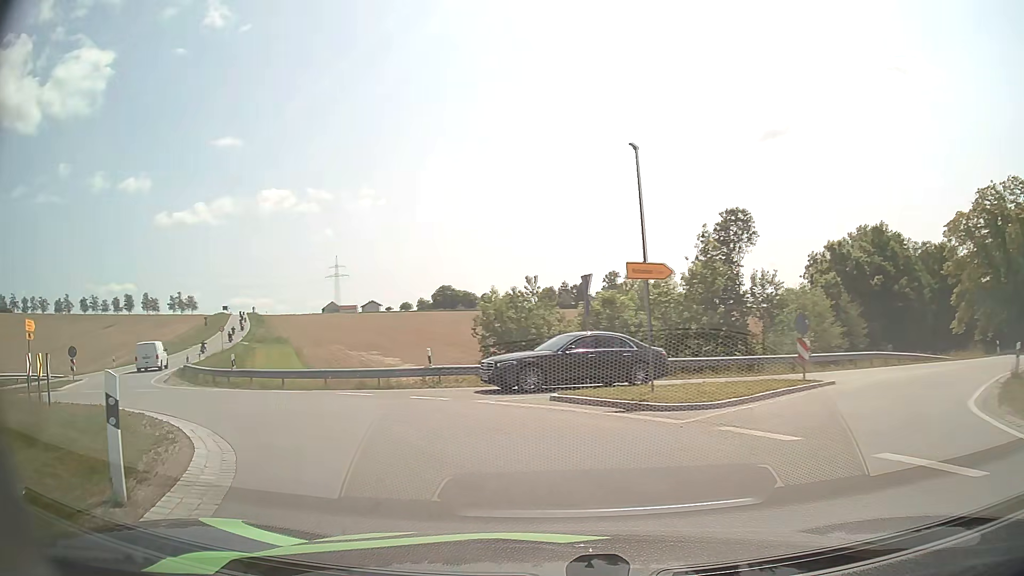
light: Day
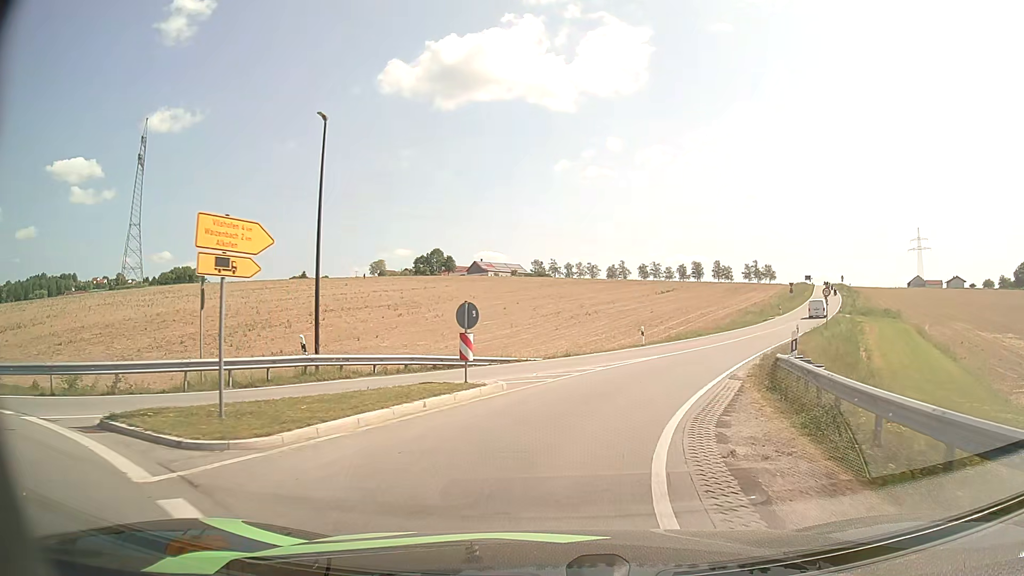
(-11.3, +20.0) m; -50°
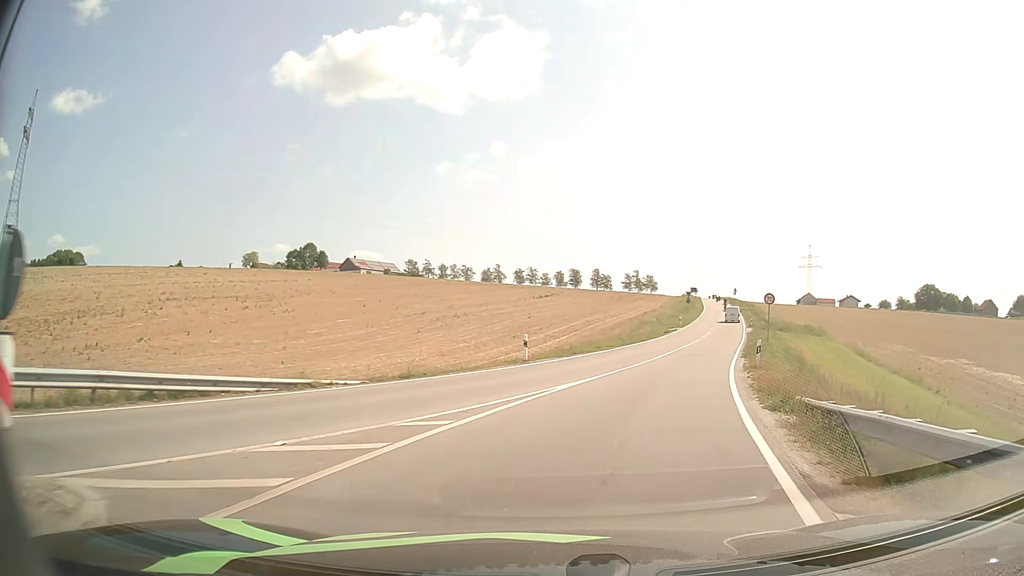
(+0.8, +11.4) m; +10°
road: tertiary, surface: asphalt
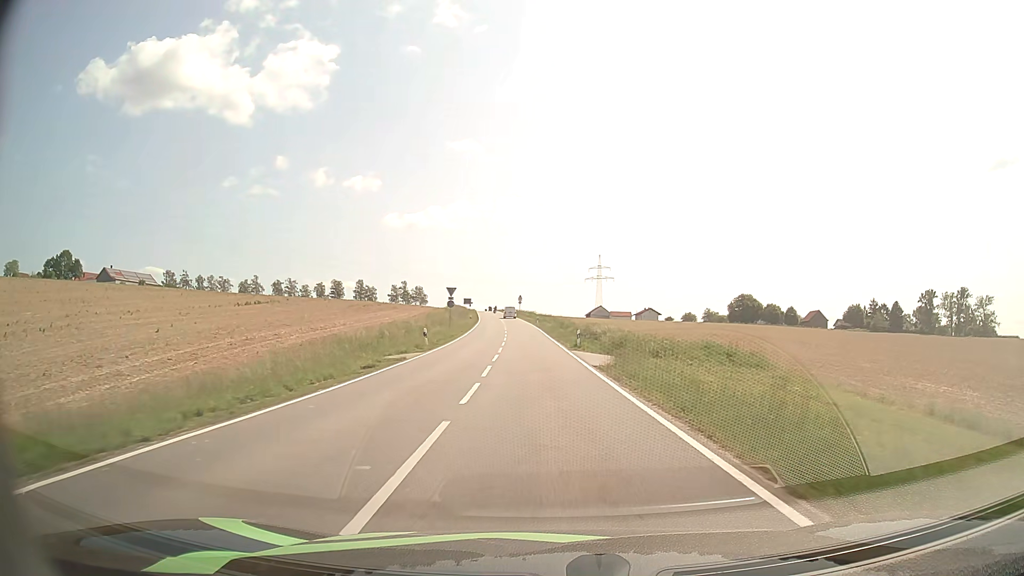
(+9.2, +38.3) m; +20°
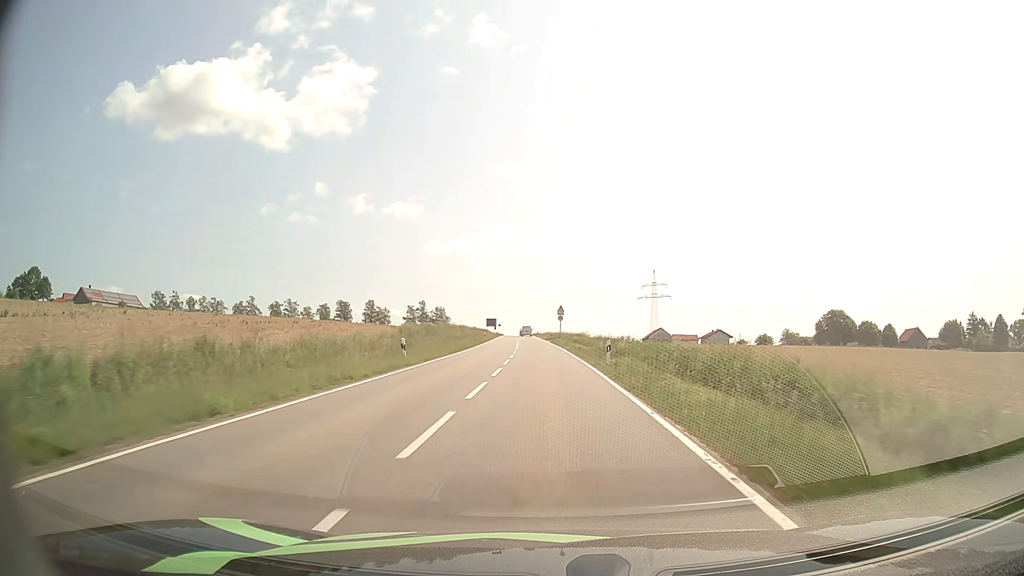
(-1.7, +55.0) m; -4°
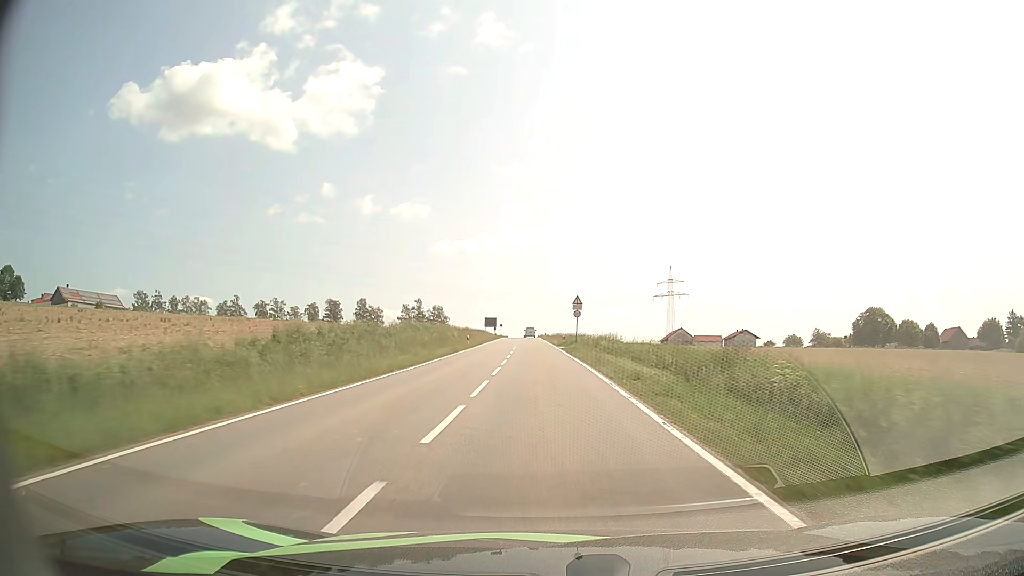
(-0.2, +24.2) m; -1°
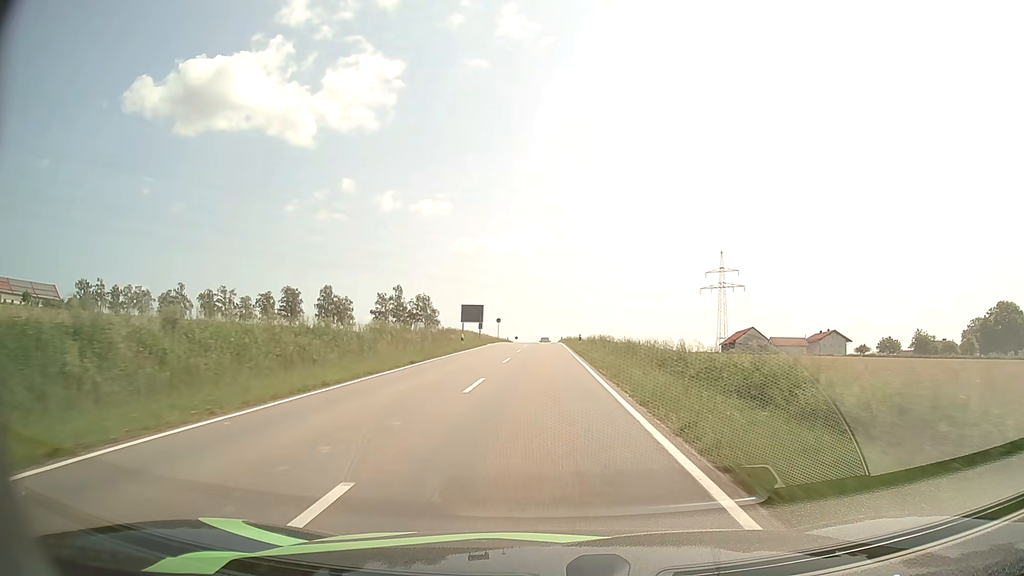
(-1.2, +61.8) m; -2°
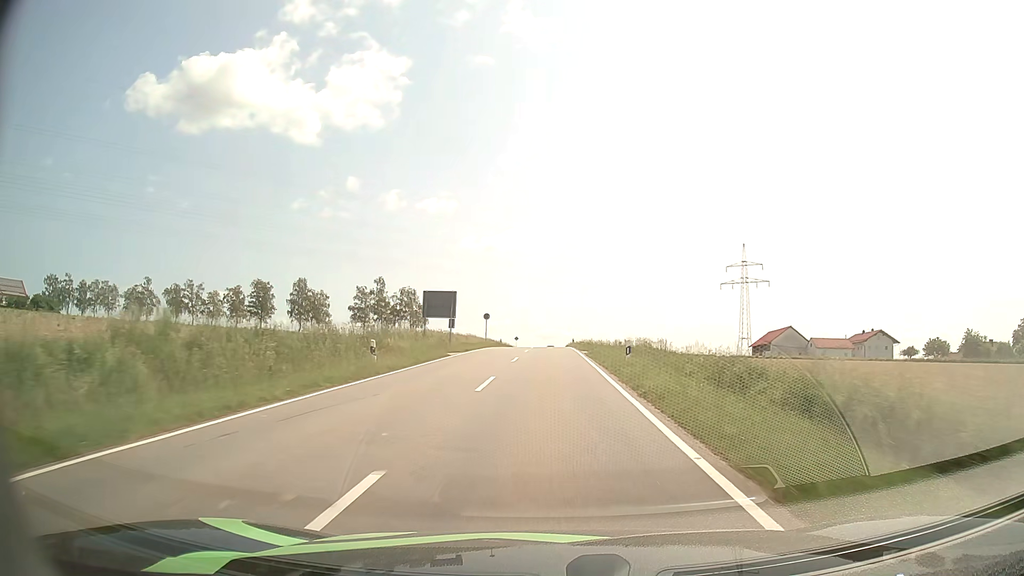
(-0.2, +24.4) m; -1°
(0, +10) (0, +20) (0, +30) (0, +40) (0, +50) (0, +60) (+1, +70) (+1, +80) (+1, +90) (+1, +100) m
